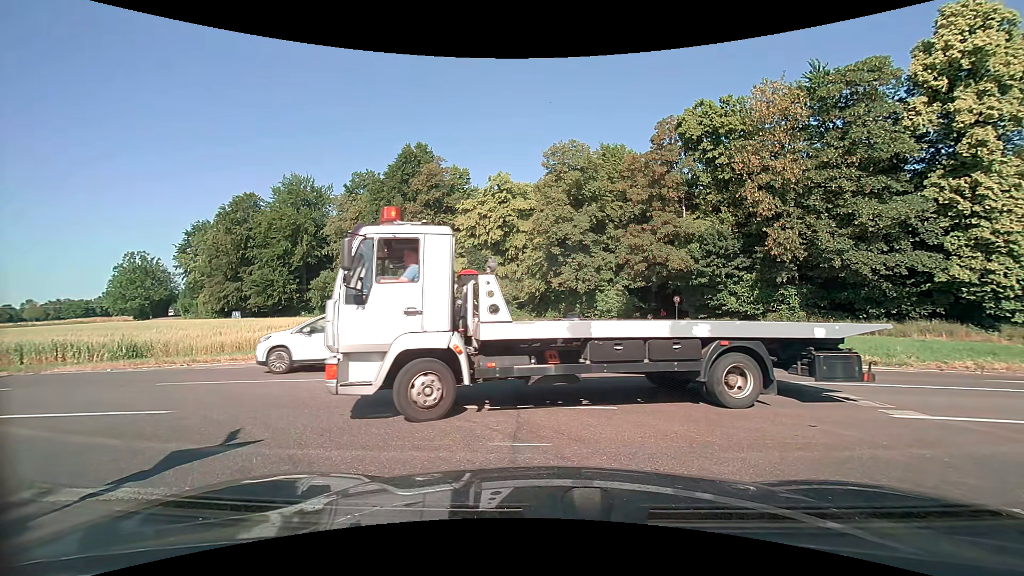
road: unclassified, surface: asphalt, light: Day
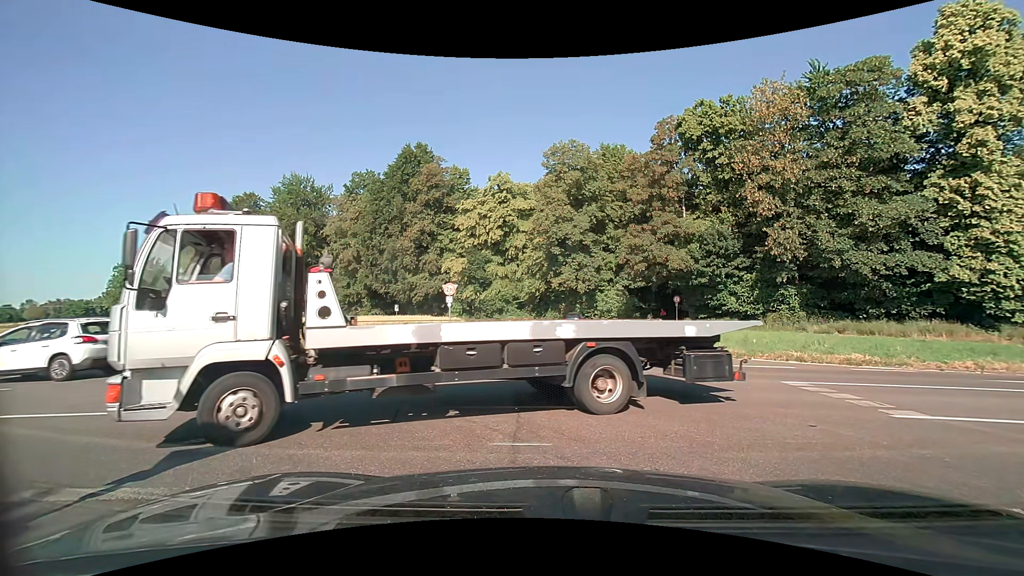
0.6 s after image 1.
(0.0, 0.0) m; 0°
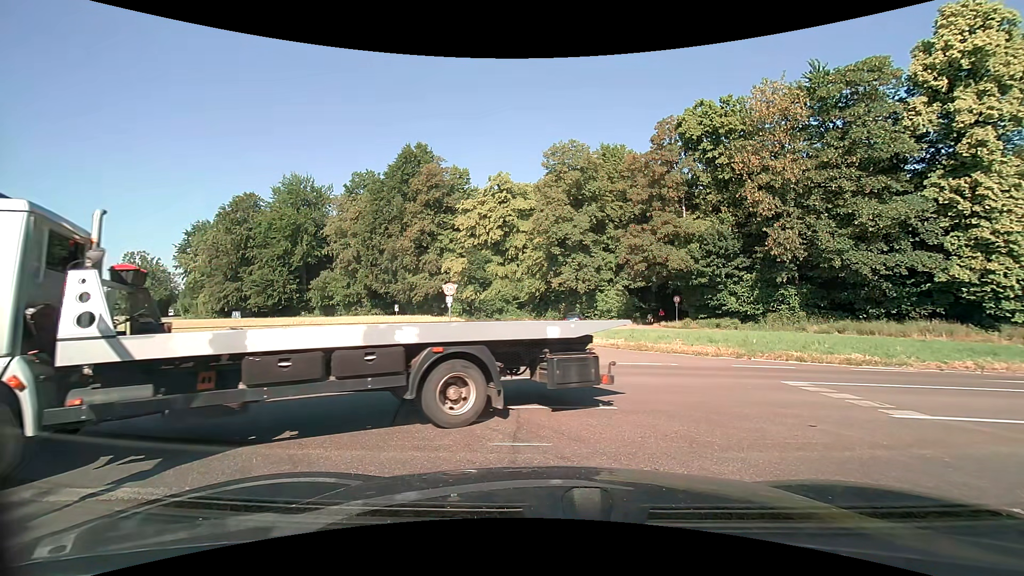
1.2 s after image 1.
(0.0, 0.0) m; 0°
(-4, +9) (-13, +13) (-23, +14) (-33, +14) (-43, +14) (-53, +14) (-63, +14) (-73, +14) (-83, +14) (-93, +15) m
